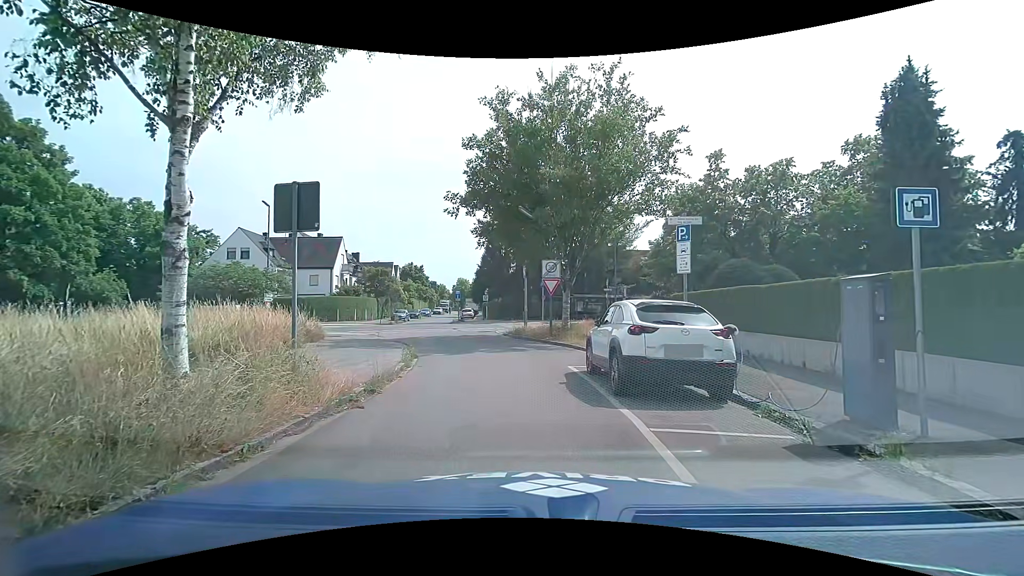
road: residential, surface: asphalt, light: Day
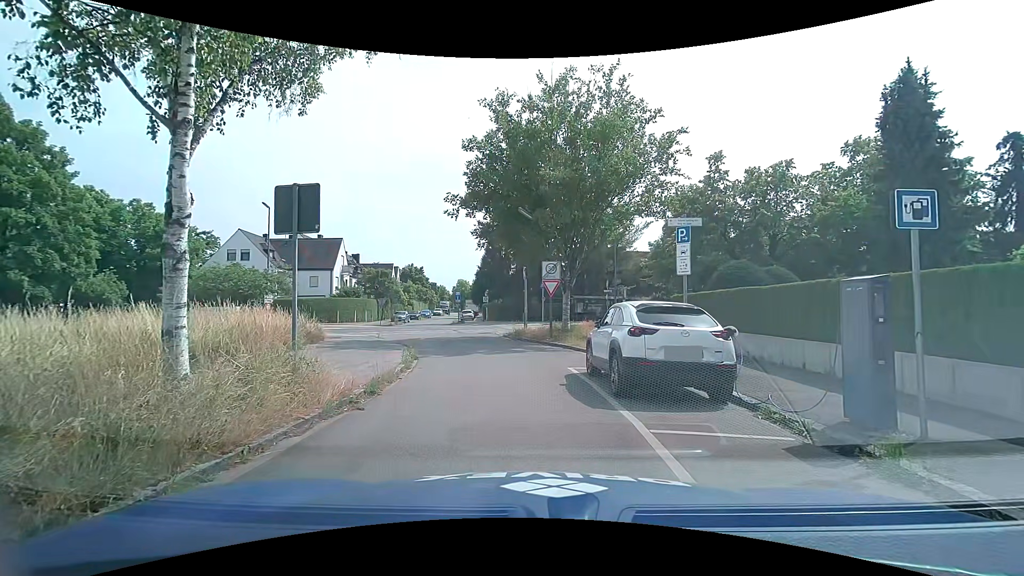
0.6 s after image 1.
(0.0, 0.0) m; 0°
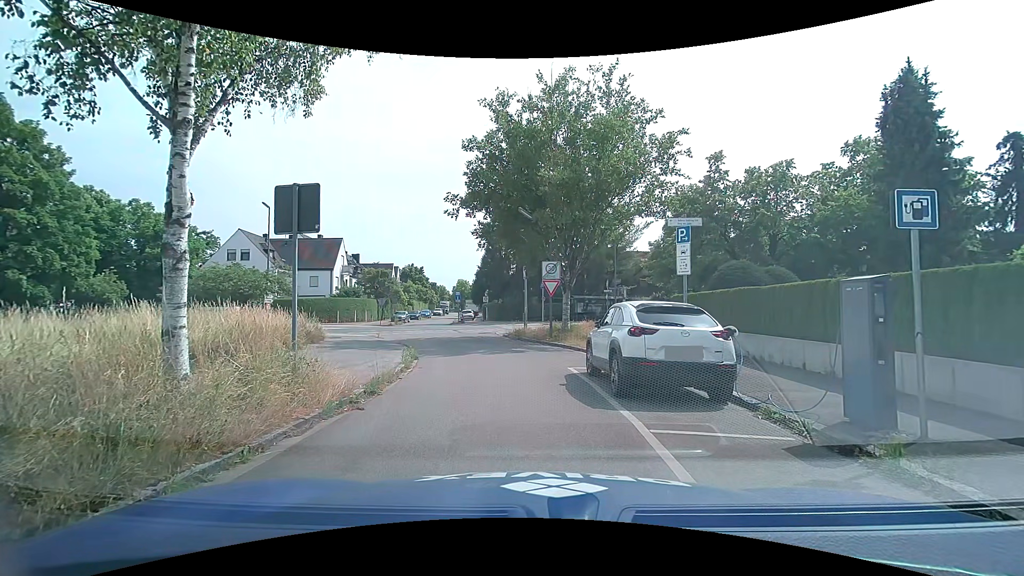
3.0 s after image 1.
(0.0, 0.0) m; 0°
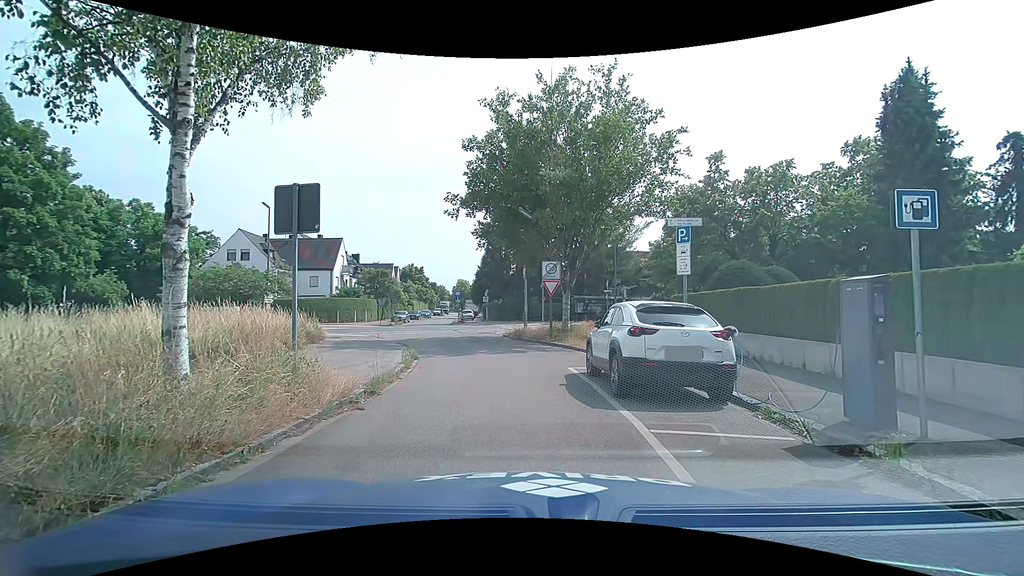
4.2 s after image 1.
(0.0, 0.0) m; 0°
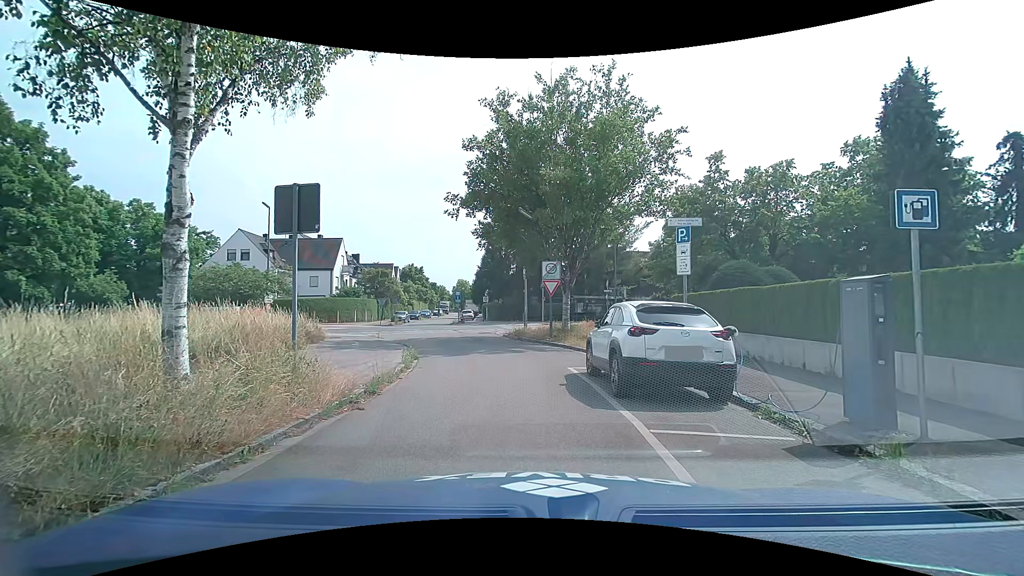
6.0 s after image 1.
(0.0, 0.0) m; 0°
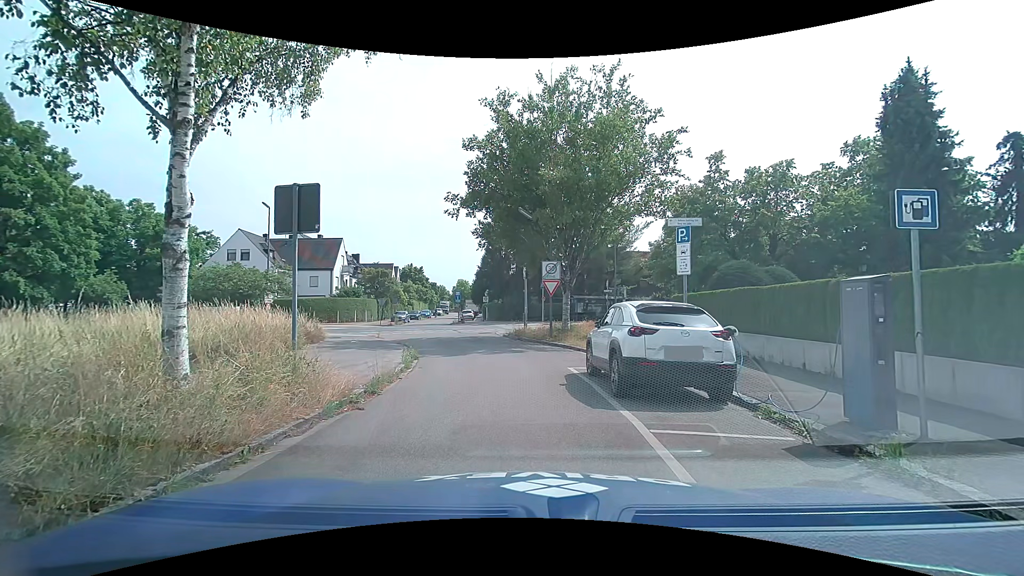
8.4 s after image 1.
(0.0, 0.0) m; 0°
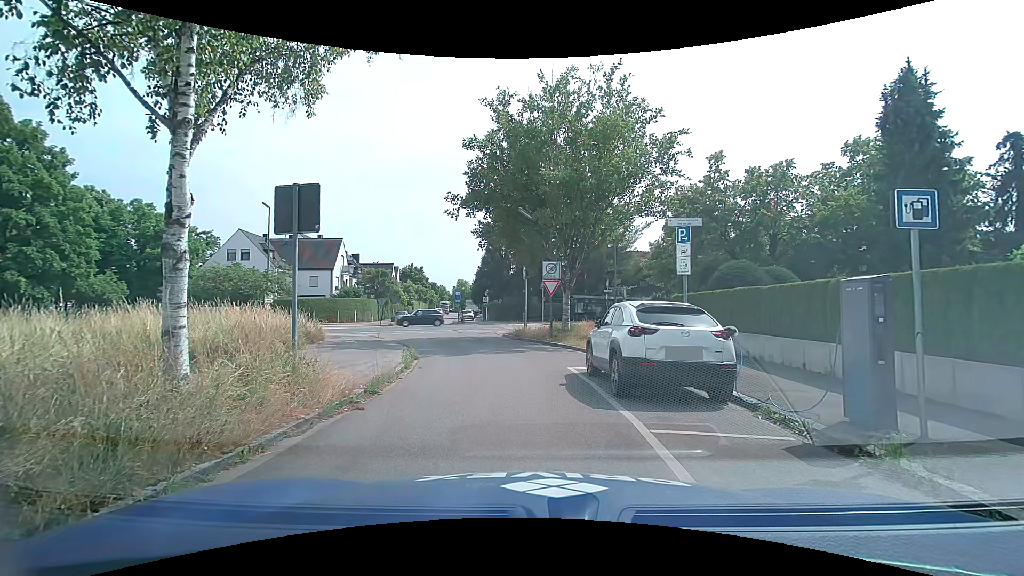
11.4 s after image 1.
(0.0, 0.0) m; 0°
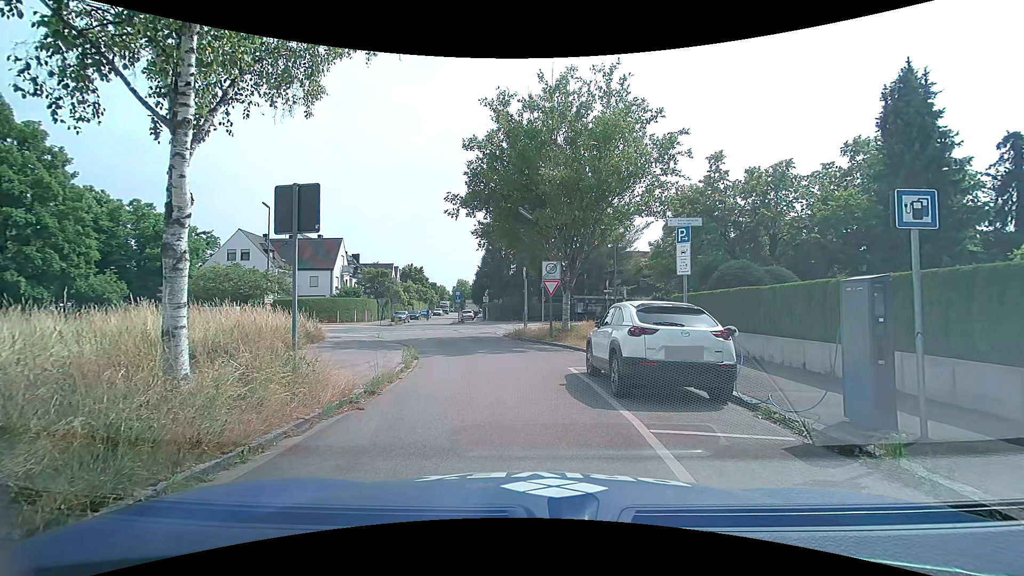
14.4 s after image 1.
(0.0, 0.0) m; 0°
